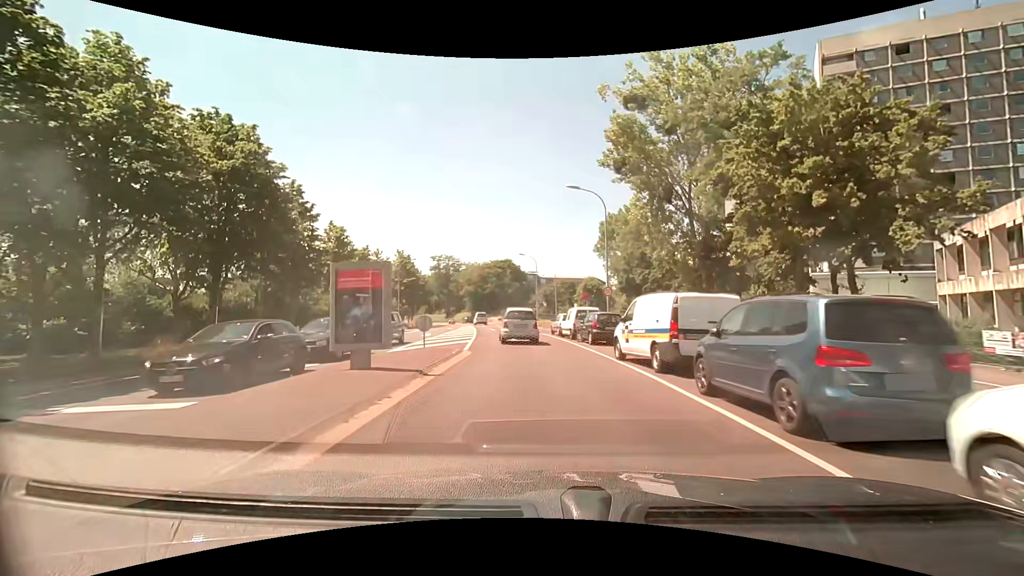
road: tertiary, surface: asphalt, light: Day
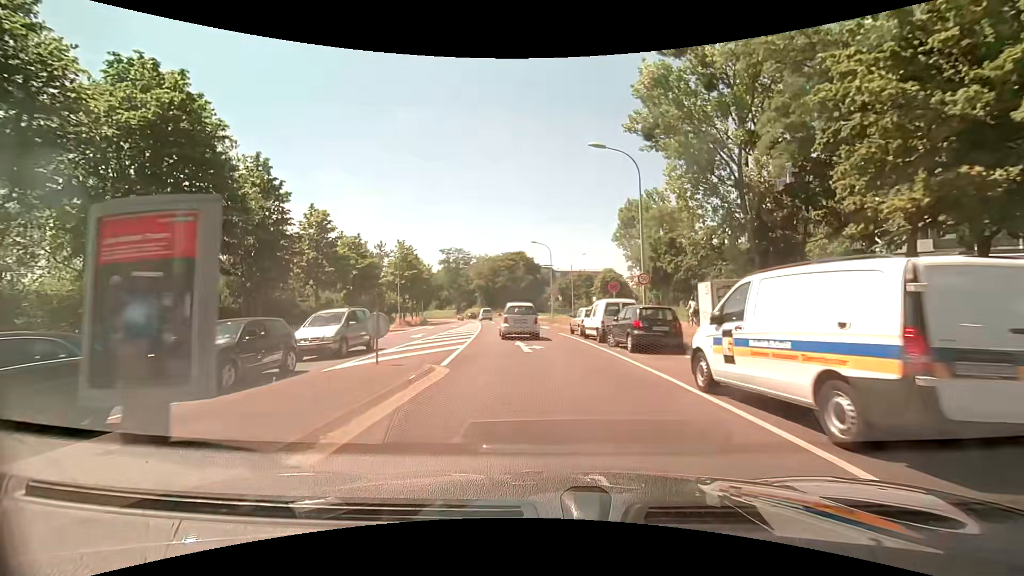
(-0.2, +6.8) m; -3°
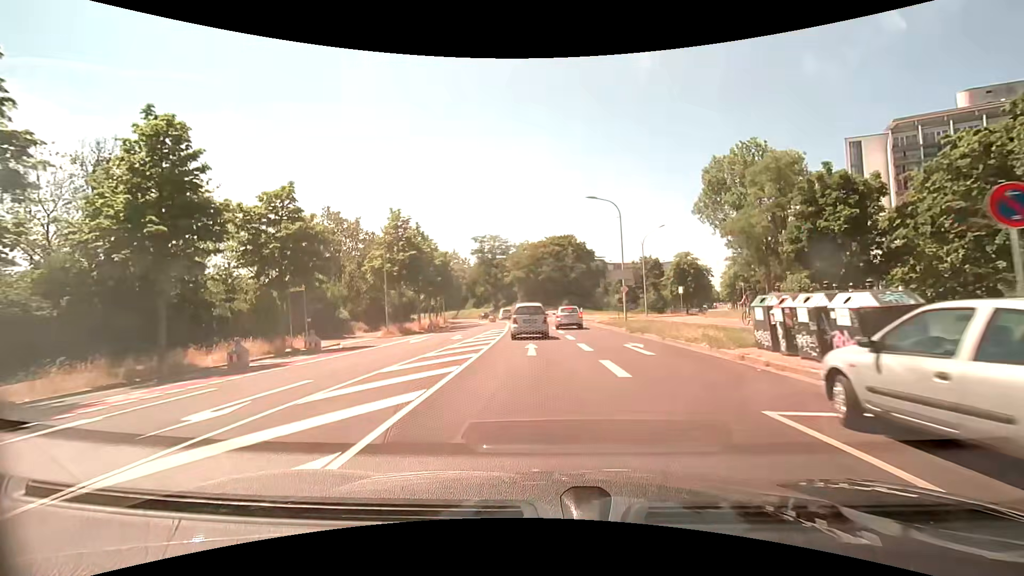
(-1.2, +21.4) m; -5°
(0, +10) (0, +20) (-1, +30) (-1, +40) (-2, +50) (-3, +60) (-4, +70) (-6, +80) (-8, +89) (-11, +99) m
